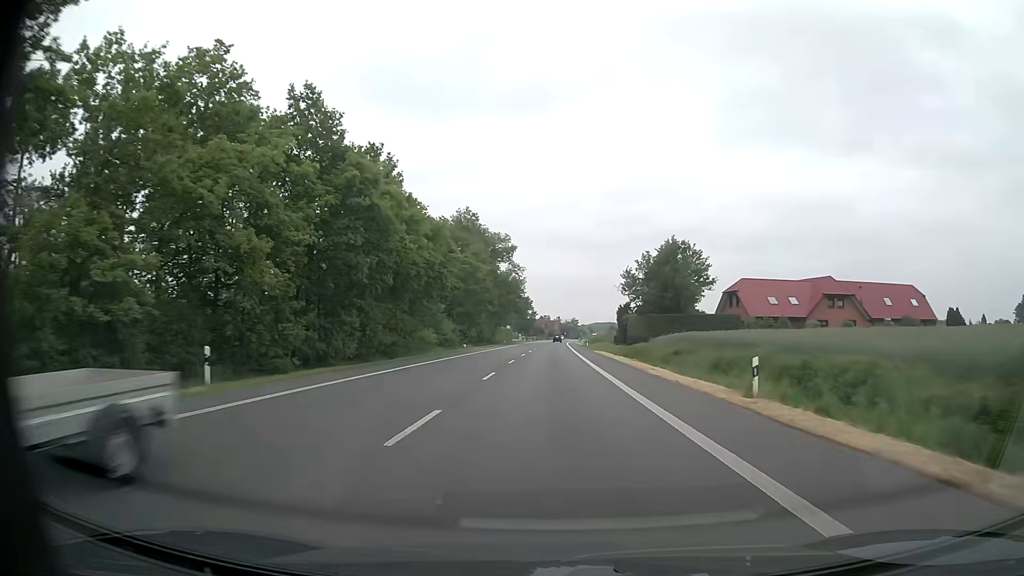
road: primary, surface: asphalt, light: Day
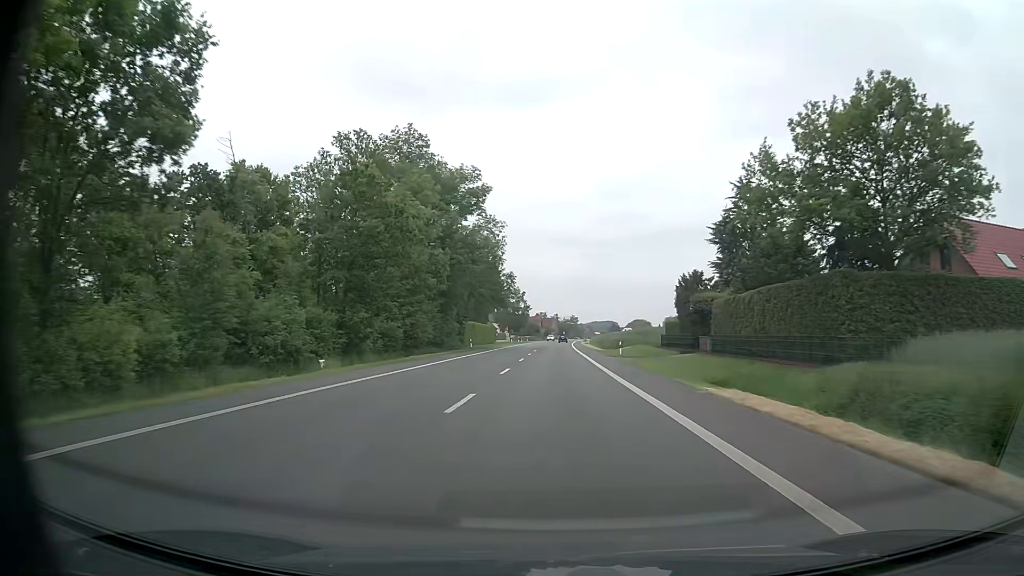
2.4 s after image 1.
(+0.2, +45.1) m; 0°
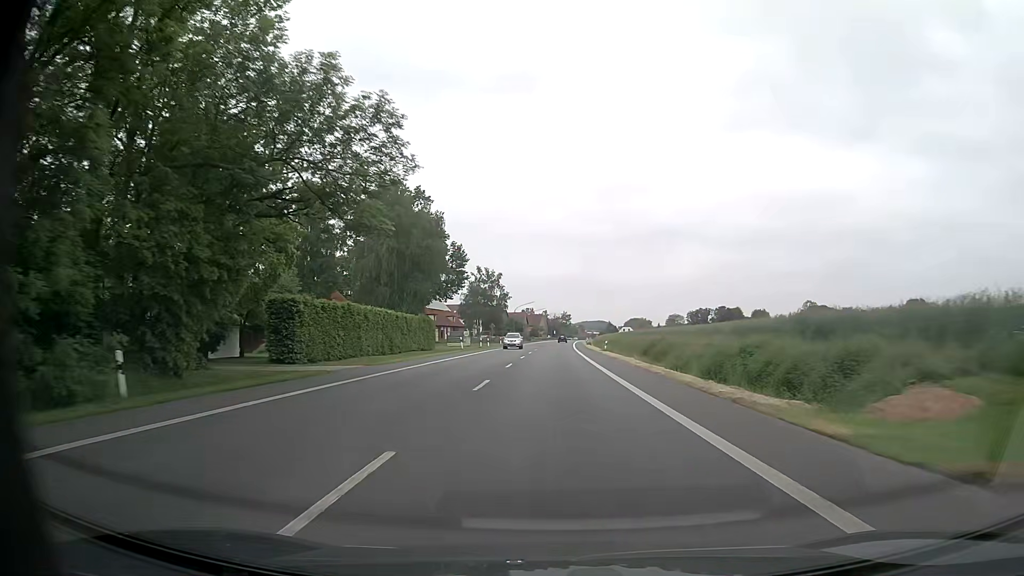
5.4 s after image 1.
(+0.4, +56.3) m; +1°
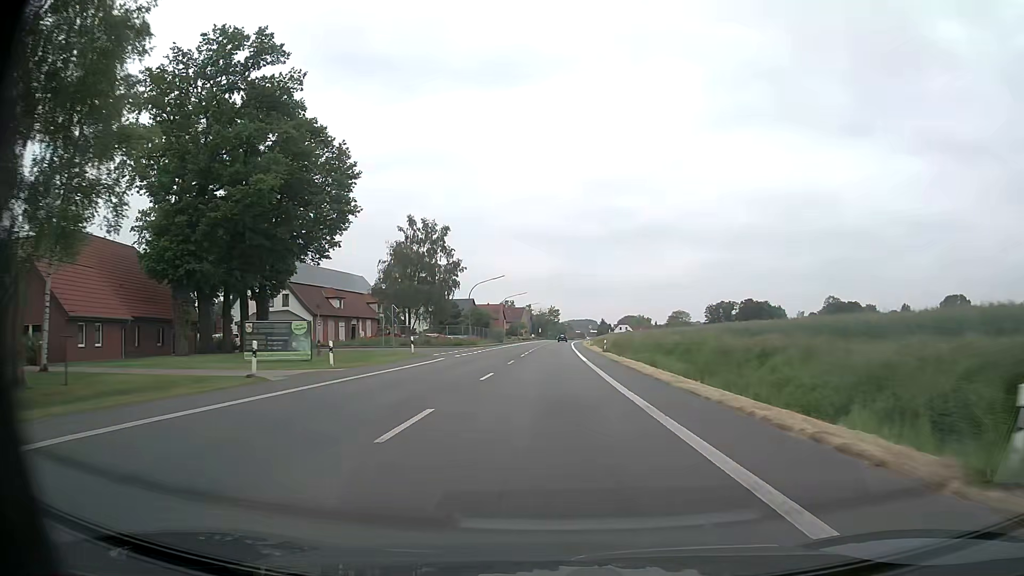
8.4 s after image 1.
(+0.8, +56.3) m; +1°
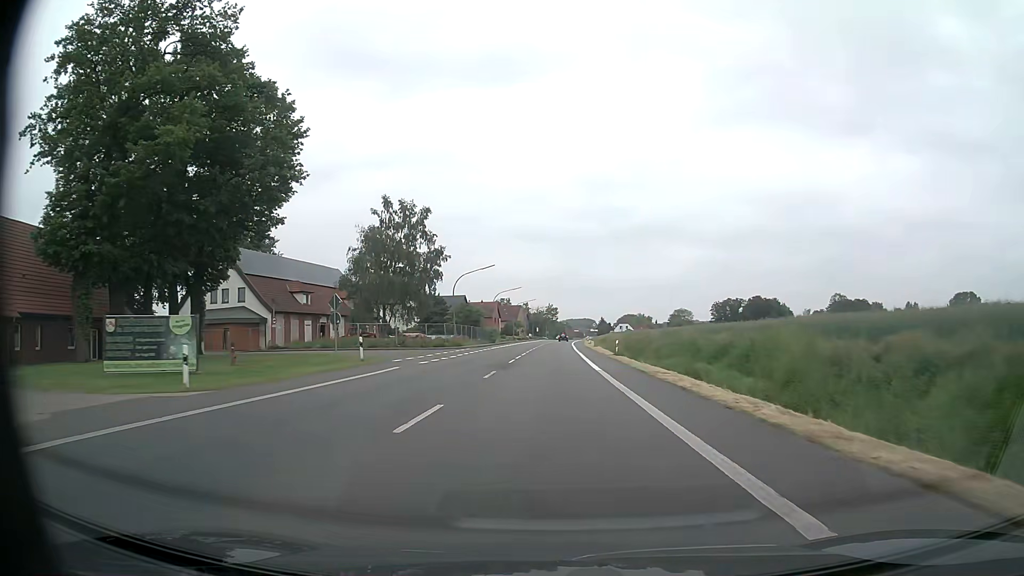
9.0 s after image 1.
(0.0, +11.3) m; 0°
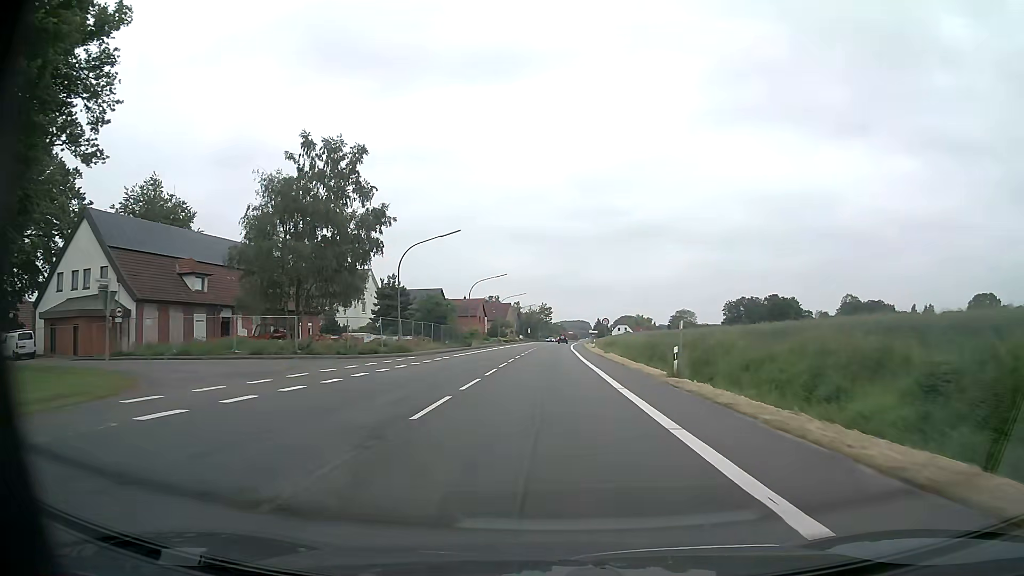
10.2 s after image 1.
(+0.1, +22.6) m; +1°
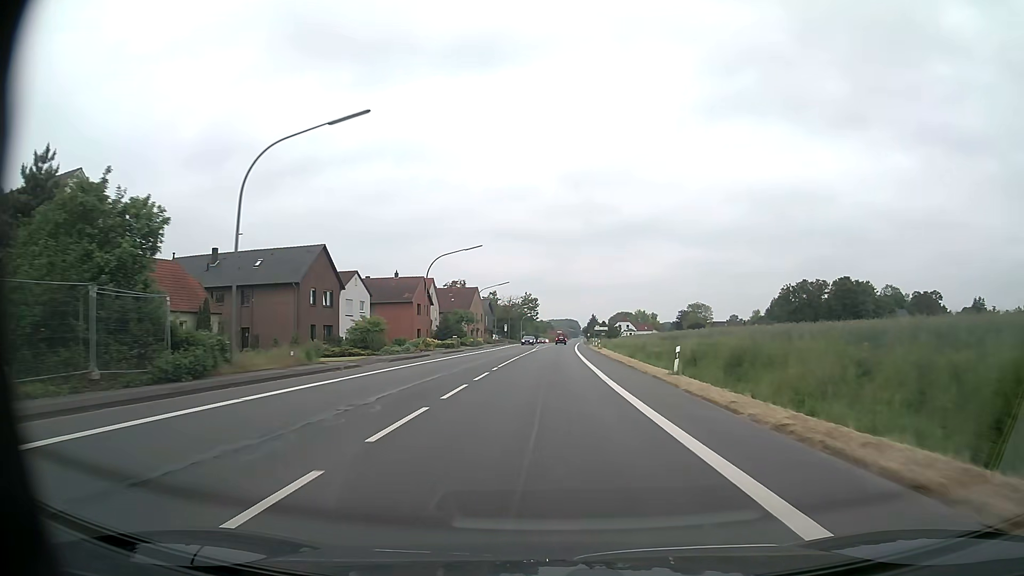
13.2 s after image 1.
(+0.5, +56.4) m; +1°
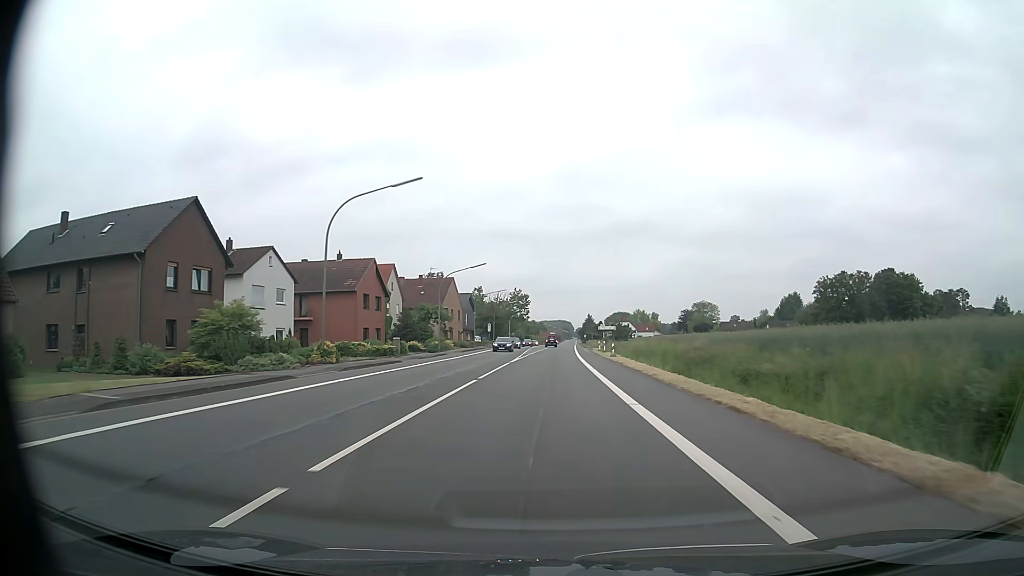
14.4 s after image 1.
(+0.2, +22.6) m; +1°
(0, +10) (0, +20) (0, +30) (0, +40) (+1, +50) (+1, +60) (+1, +70) (+1, +80) (+2, +90) (+2, +100) m
